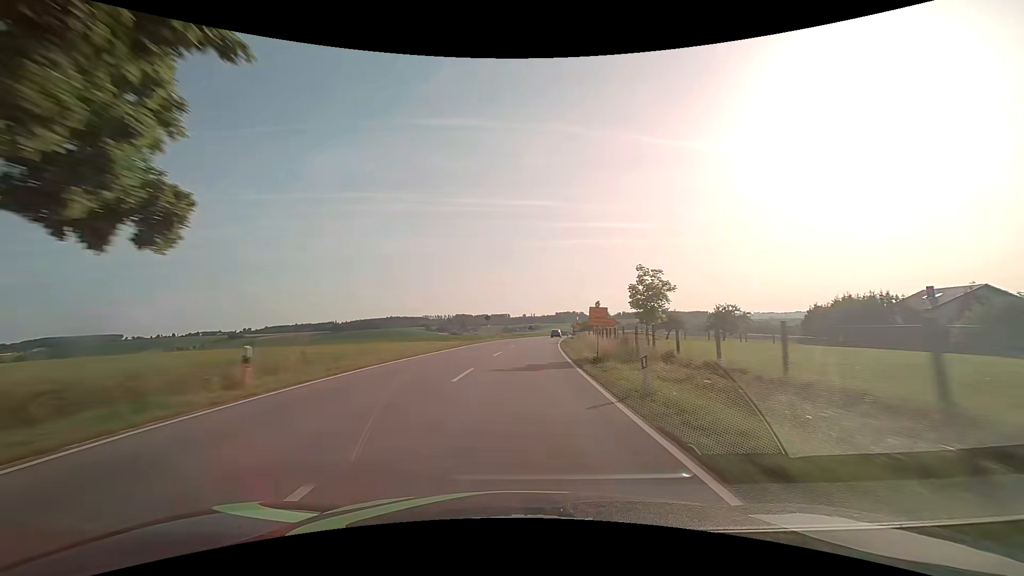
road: secondary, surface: asphalt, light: Day
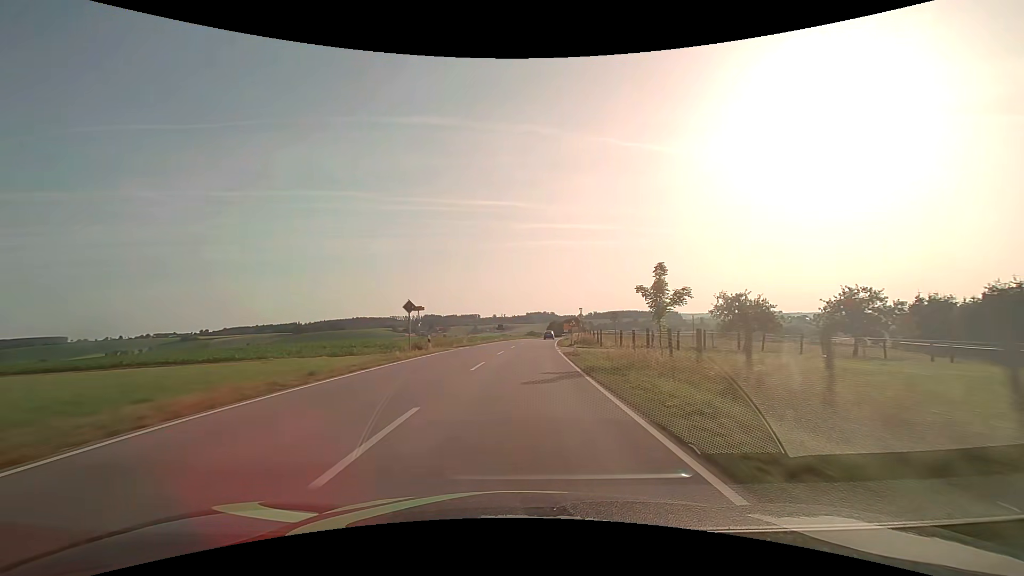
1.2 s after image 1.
(+0.9, +31.8) m; +3°
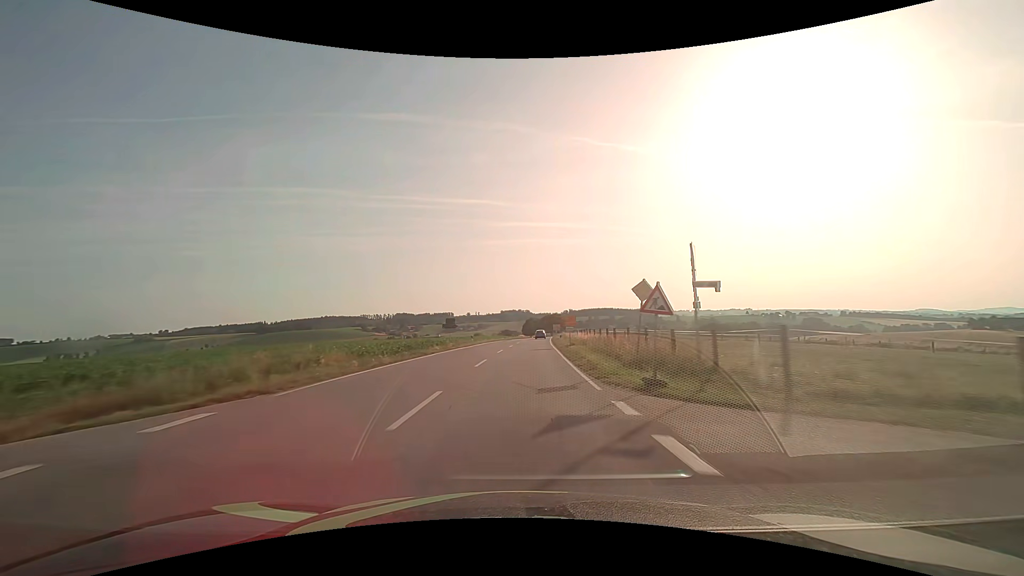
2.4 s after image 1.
(+0.8, +31.8) m; +3°
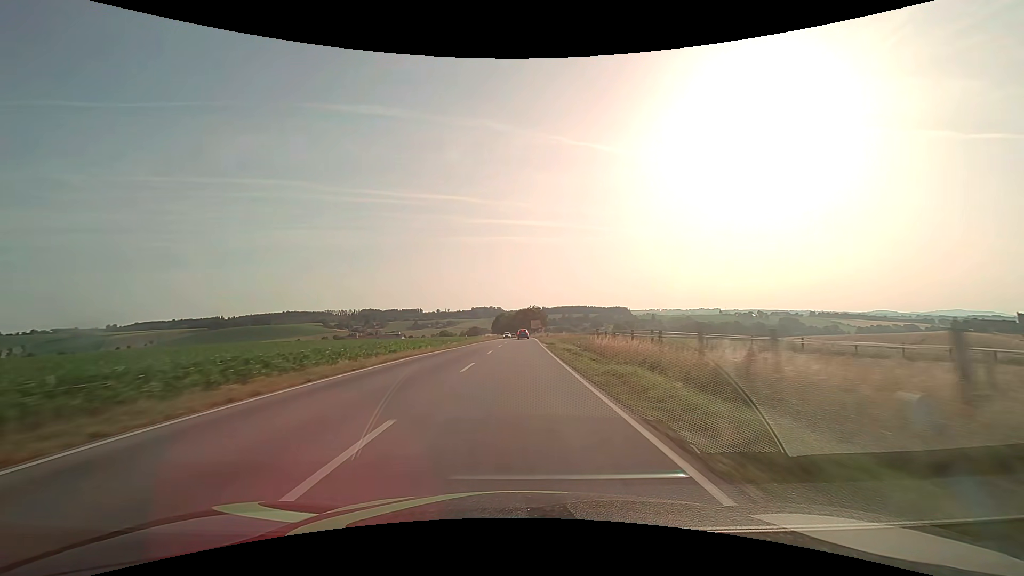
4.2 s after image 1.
(+1.5, +47.7) m; +3°
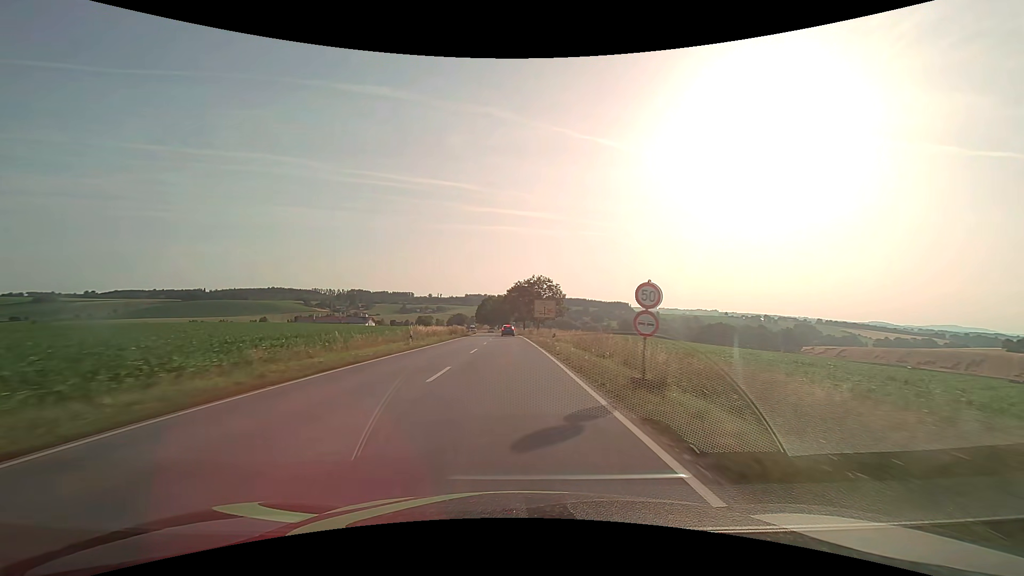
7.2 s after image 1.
(+0.8, +75.0) m; 0°
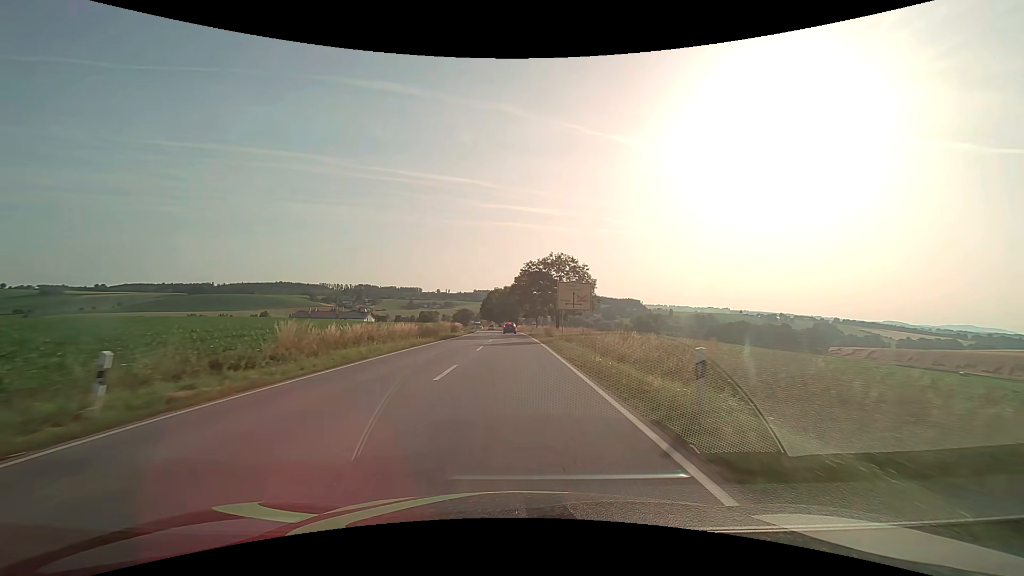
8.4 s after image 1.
(-0.2, +23.3) m; -1°
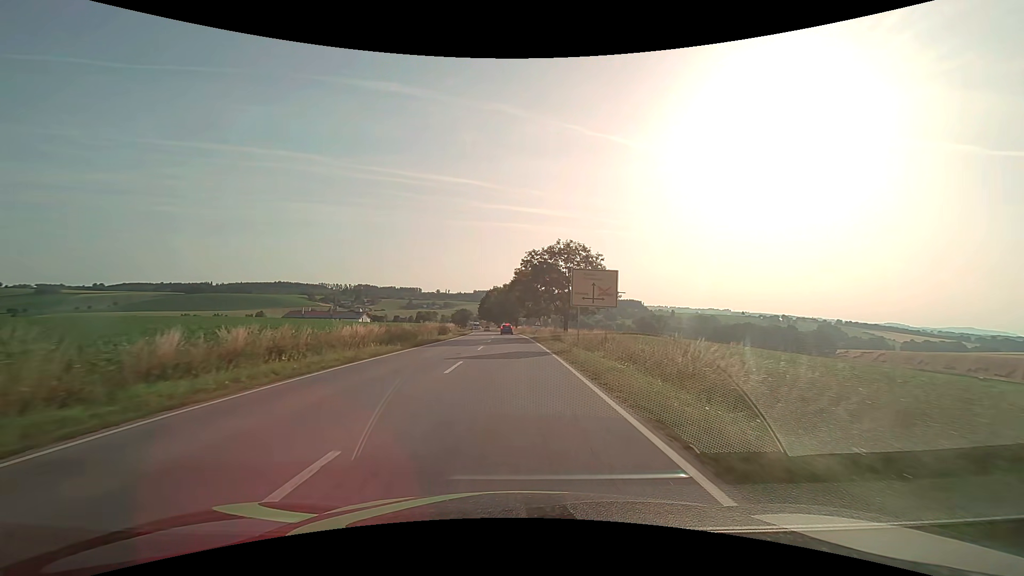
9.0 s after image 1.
(0.0, +10.0) m; 0°
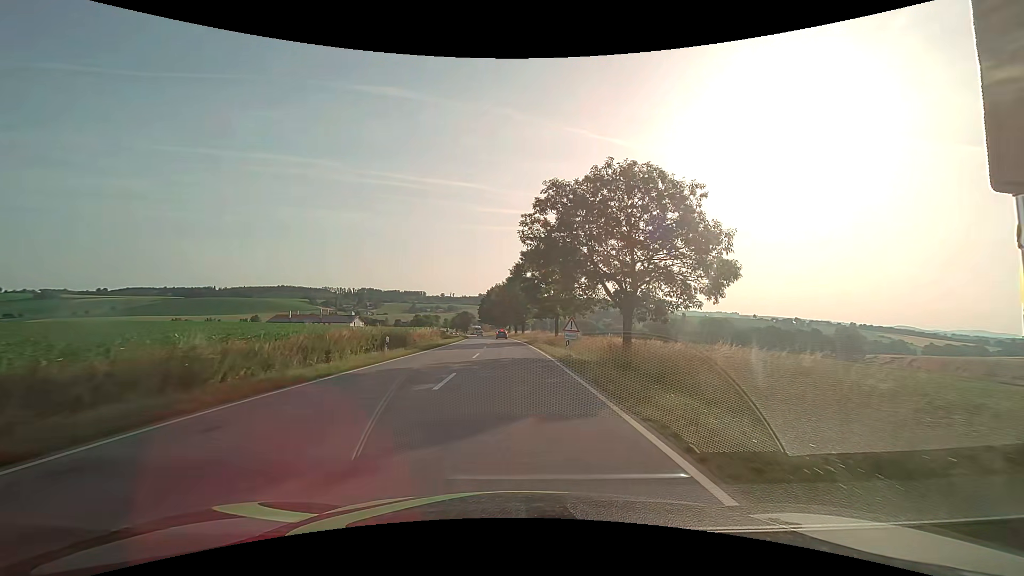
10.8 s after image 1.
(-0.2, +25.9) m; -1°
(0, +10) (0, +20) (0, +30) (-1, +40) (-1, +50) (-1, +60) (-2, +70) (-3, +80) (-3, +90) (-4, +100) m
